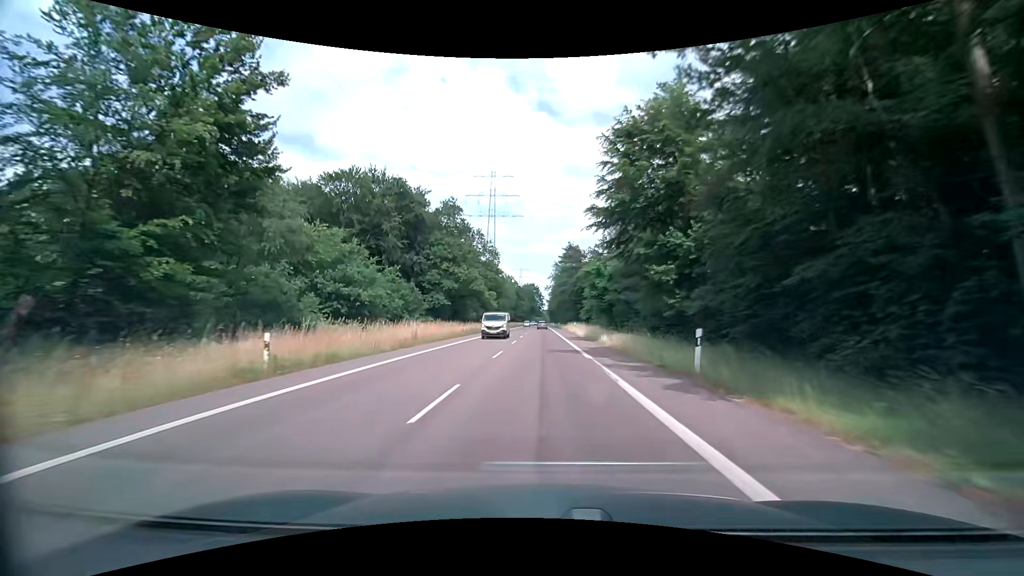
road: secondary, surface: asphalt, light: Day
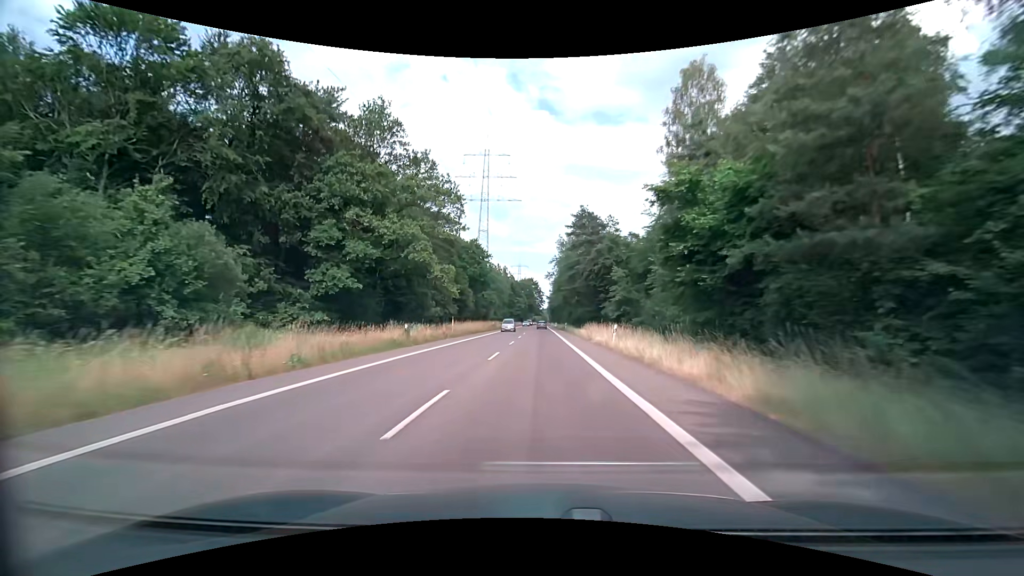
(-0.3, +35.0) m; 0°
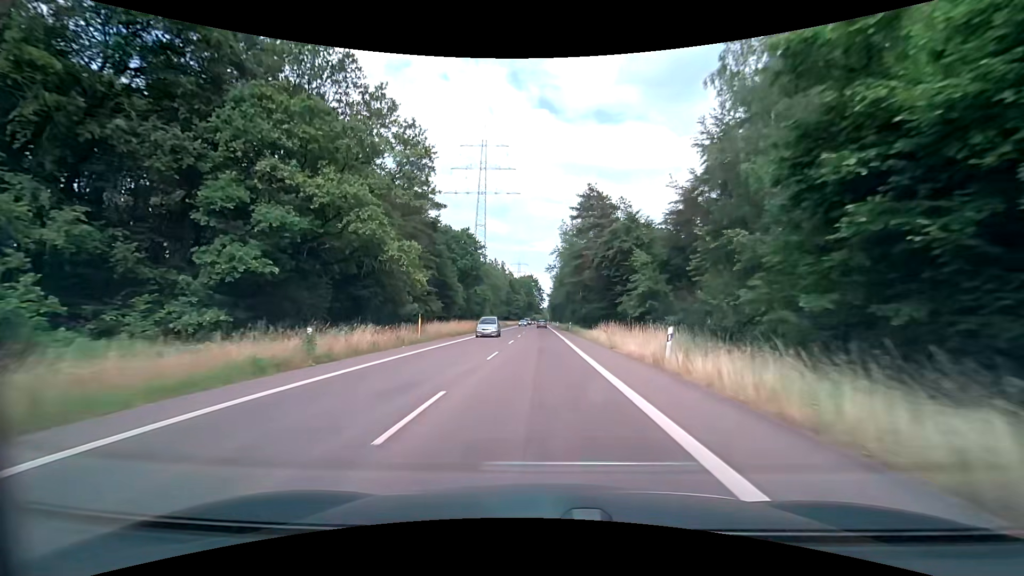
(0.0, +11.7) m; 0°
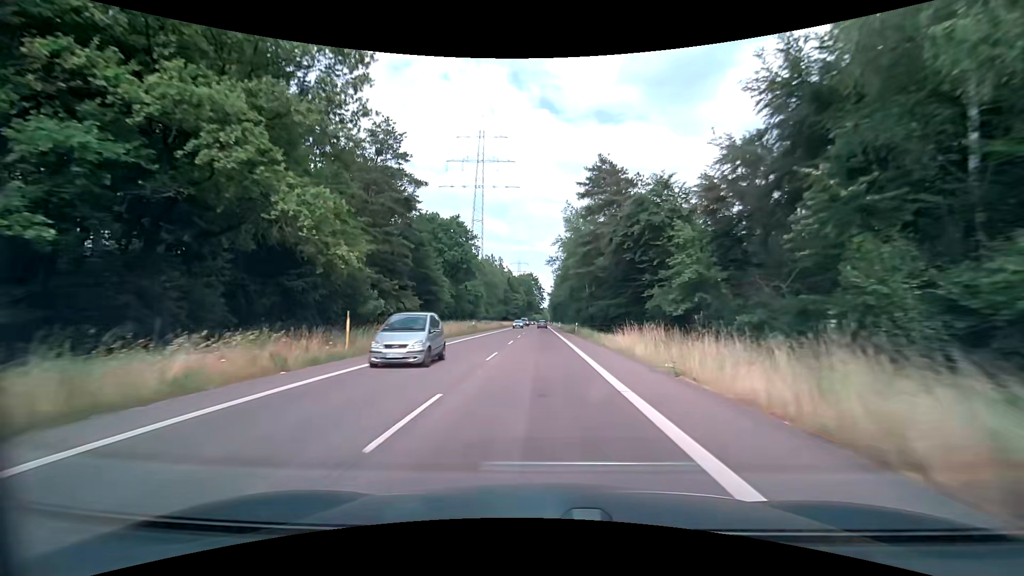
(+0.1, +11.7) m; 0°
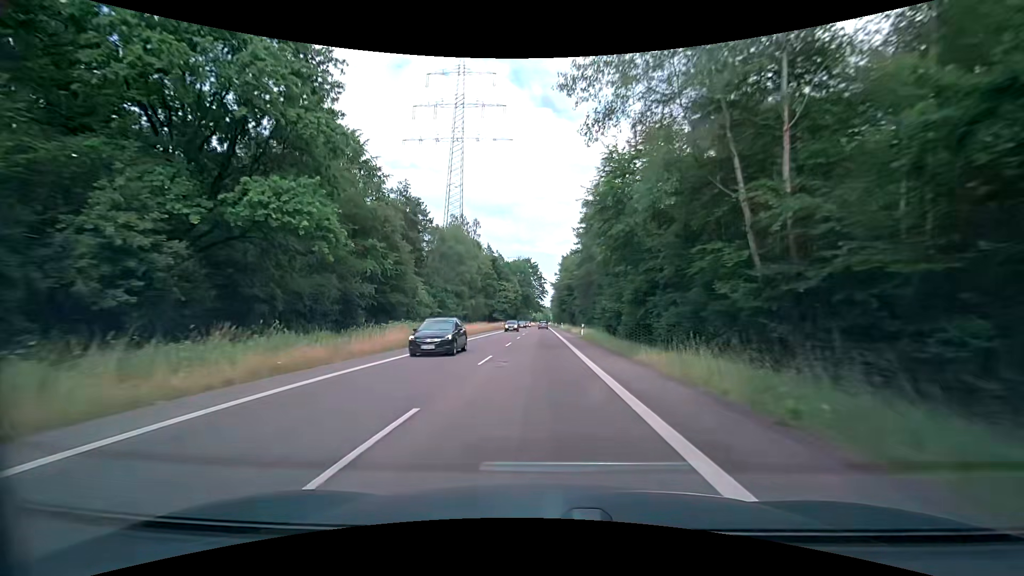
(+0.1, +58.3) m; +1°
